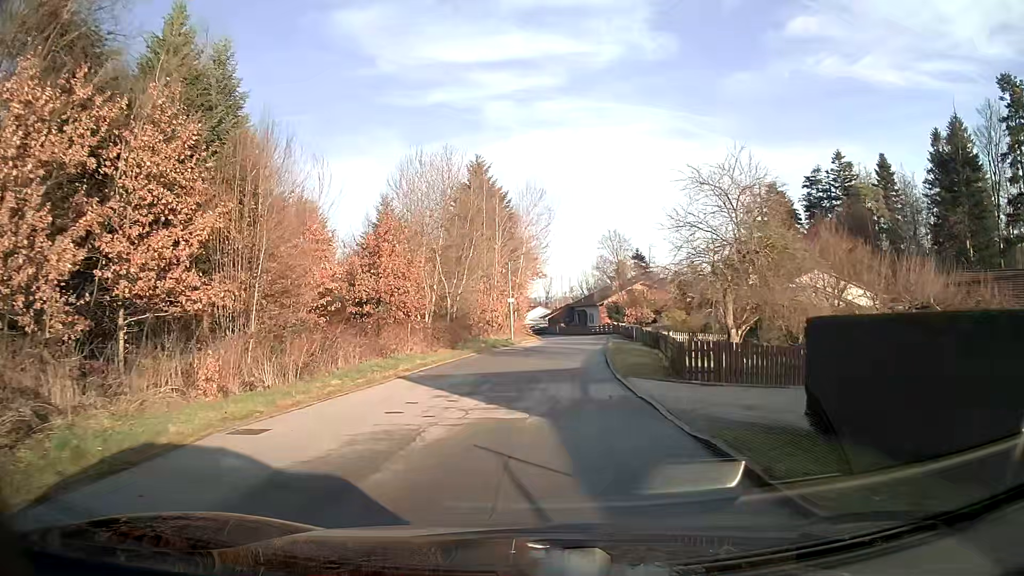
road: residential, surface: asphalt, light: Day
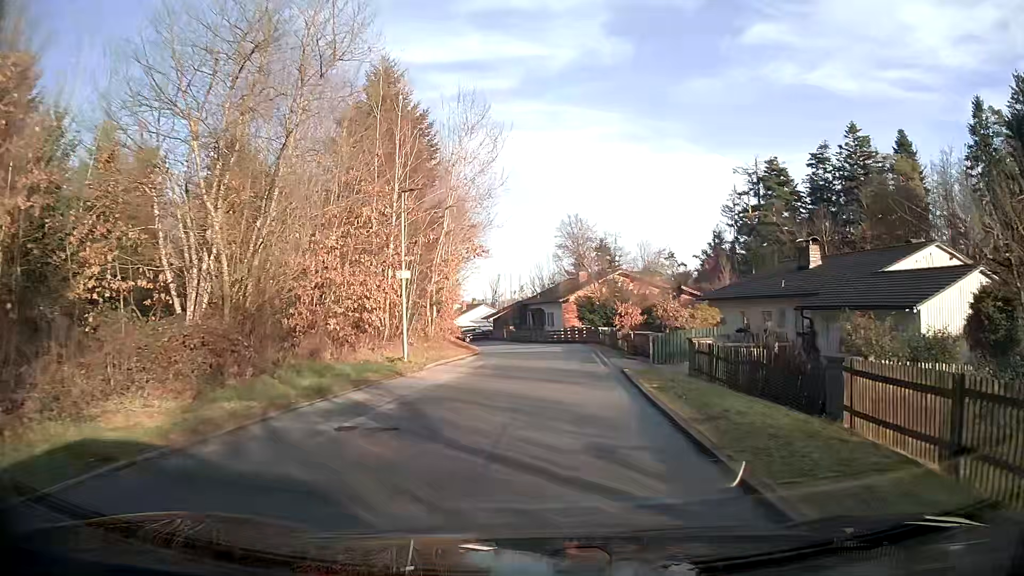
(+0.9, +22.4) m; +5°
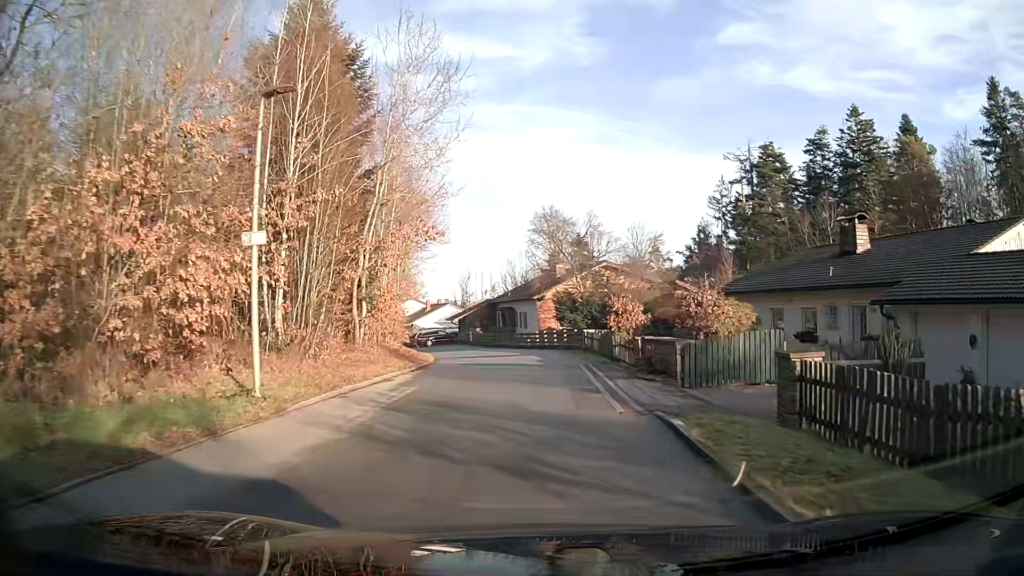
(+0.2, +8.9) m; +2°
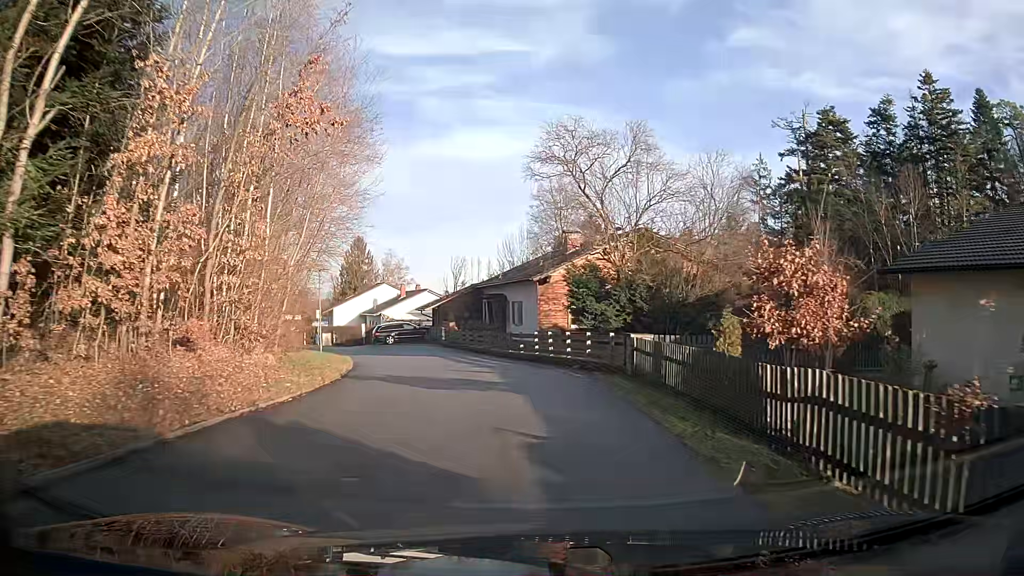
(-0.1, +17.7) m; -2°
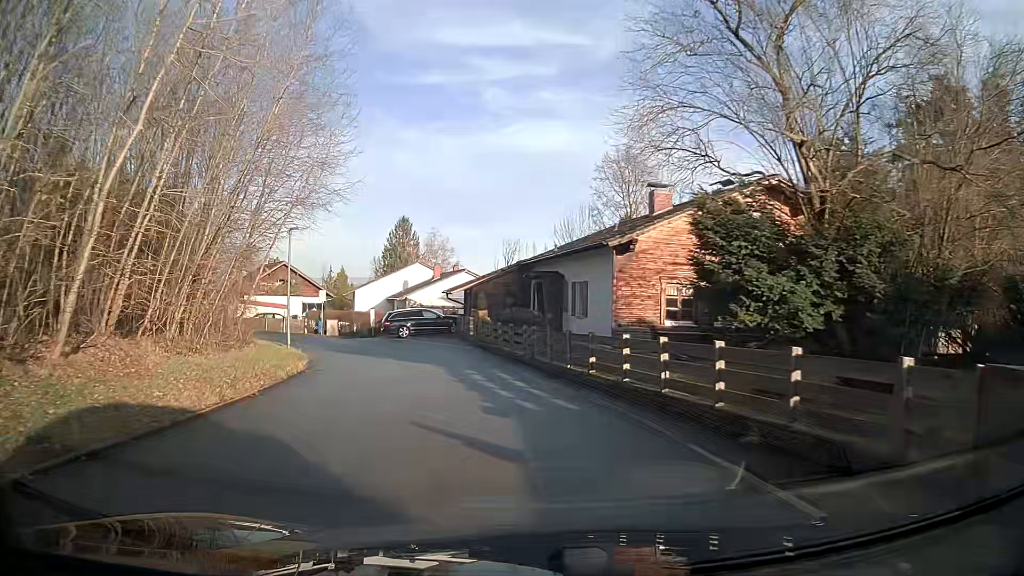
(-0.4, +12.9) m; -5°
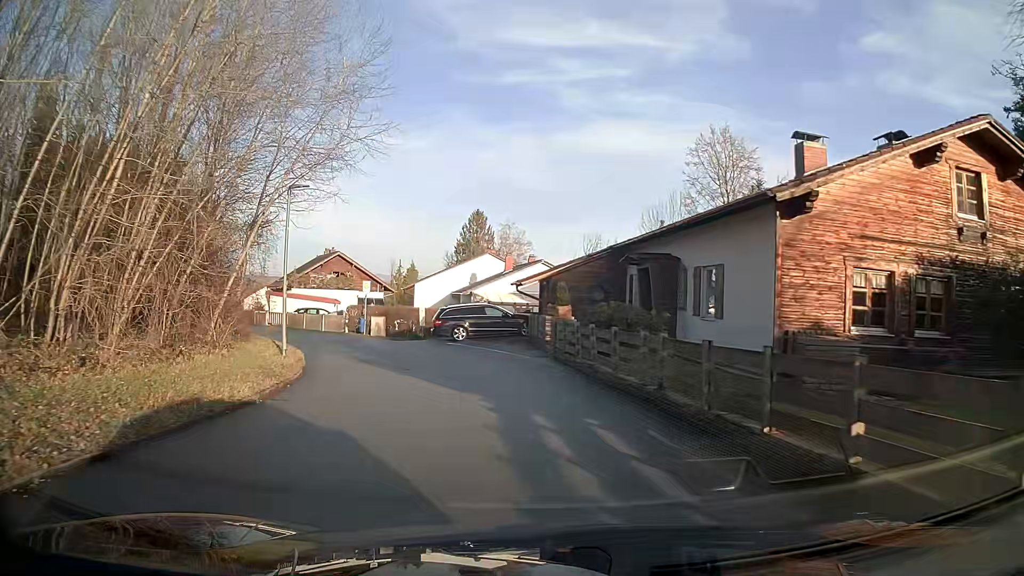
(-0.3, +8.4) m; -5°
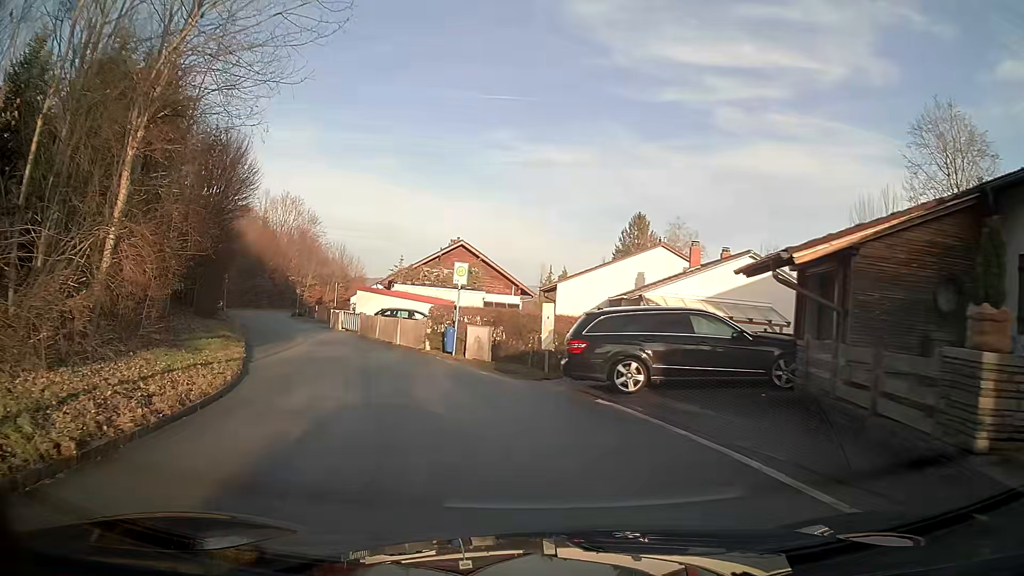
(-2.2, +16.4) m; -16°
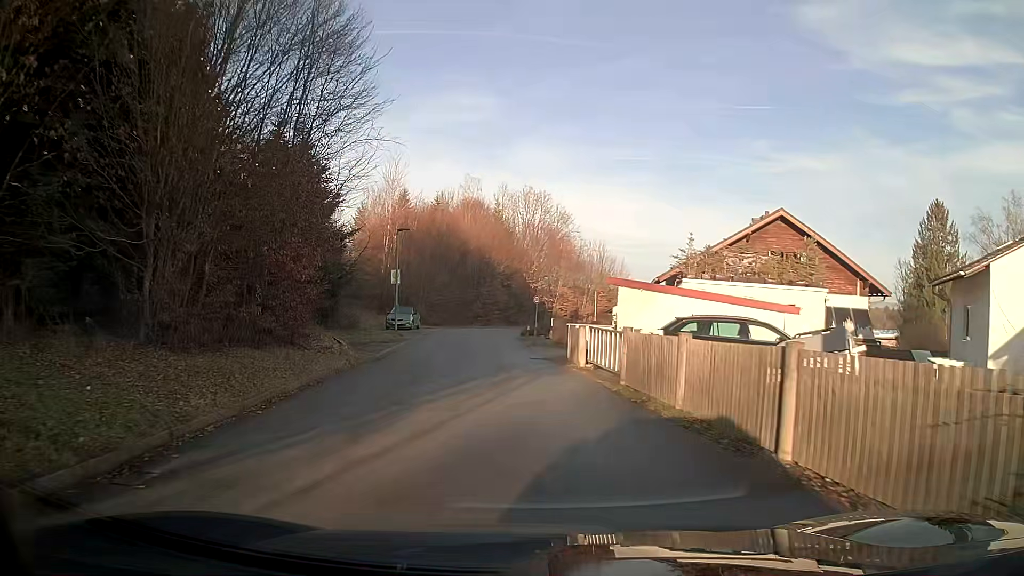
(-4.1, +20.4) m; -21°
(0, +10) (-1, +20) (-2, +30) (-2, +40) (-1, +50) (+2, +60) (+6, +69) (+11, +77) (+16, +86) (+20, +95) m
